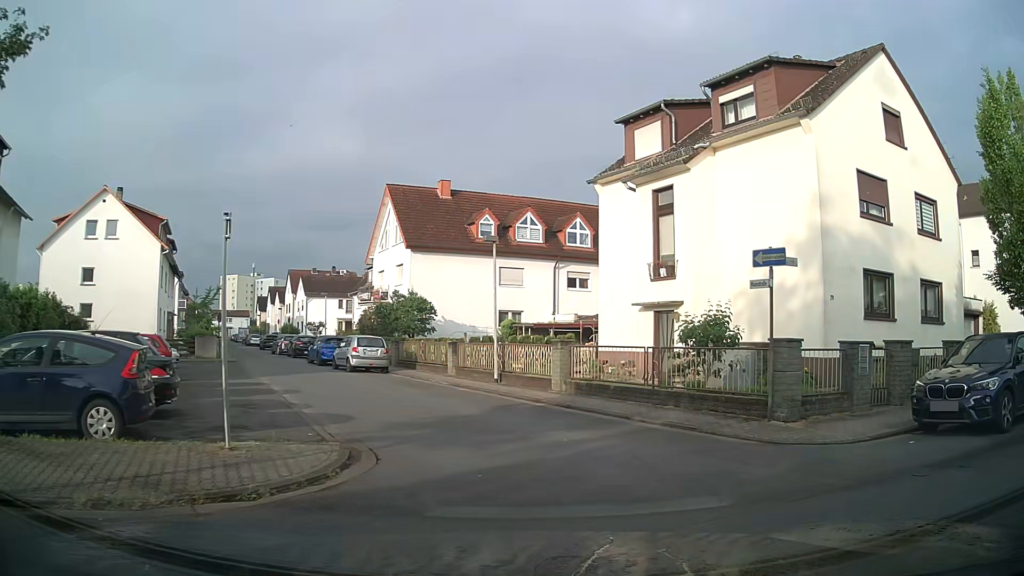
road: residential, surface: asphalt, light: Day
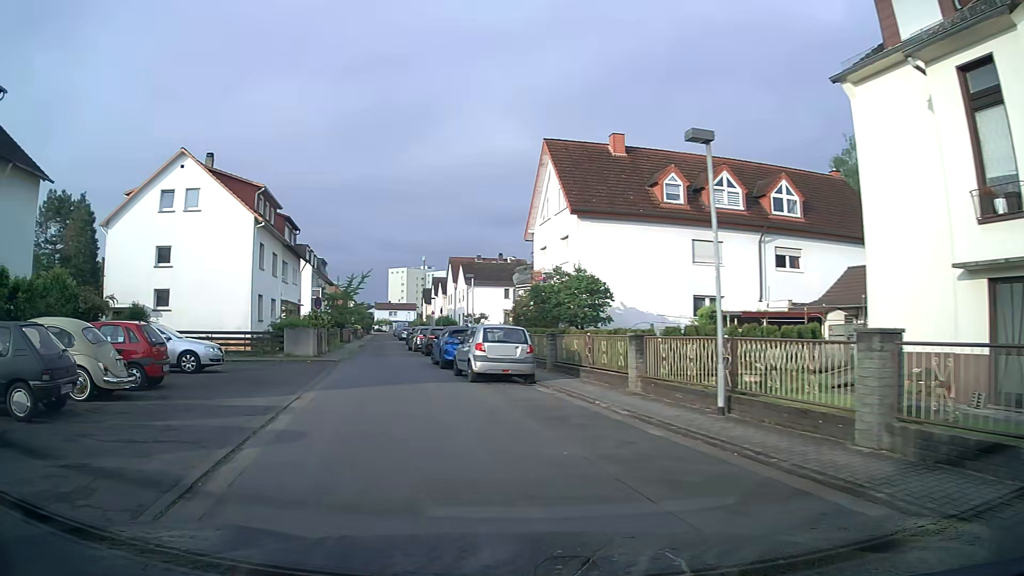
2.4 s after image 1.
(-0.5, +10.3) m; -16°
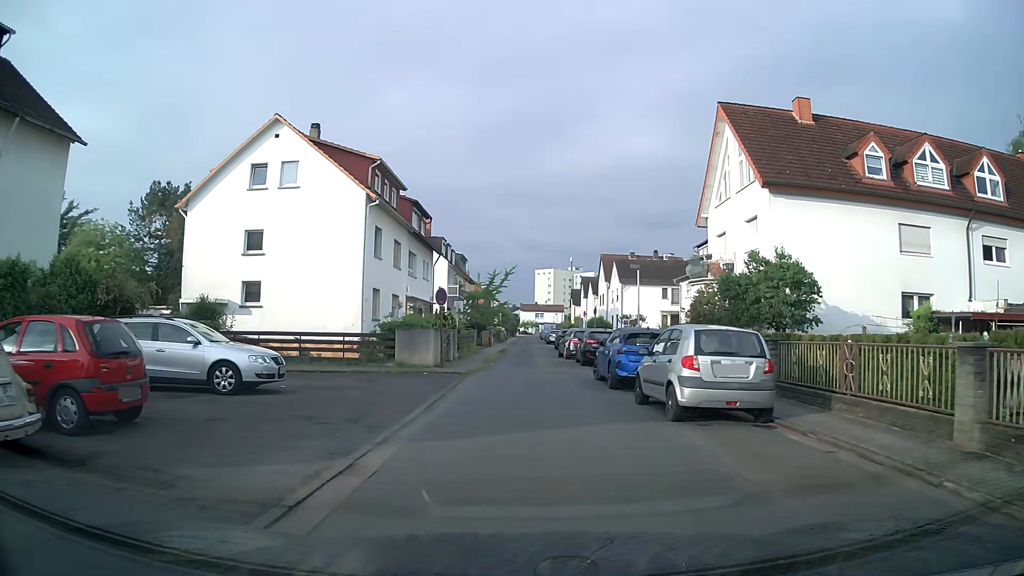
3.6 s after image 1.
(-0.9, +7.0) m; -11°
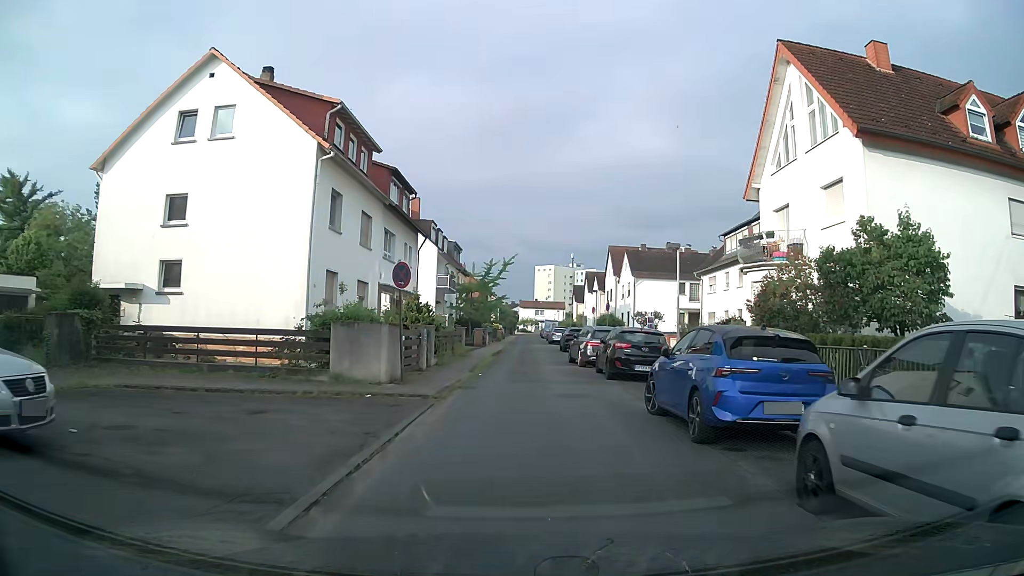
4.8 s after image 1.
(-0.1, +7.8) m; 0°
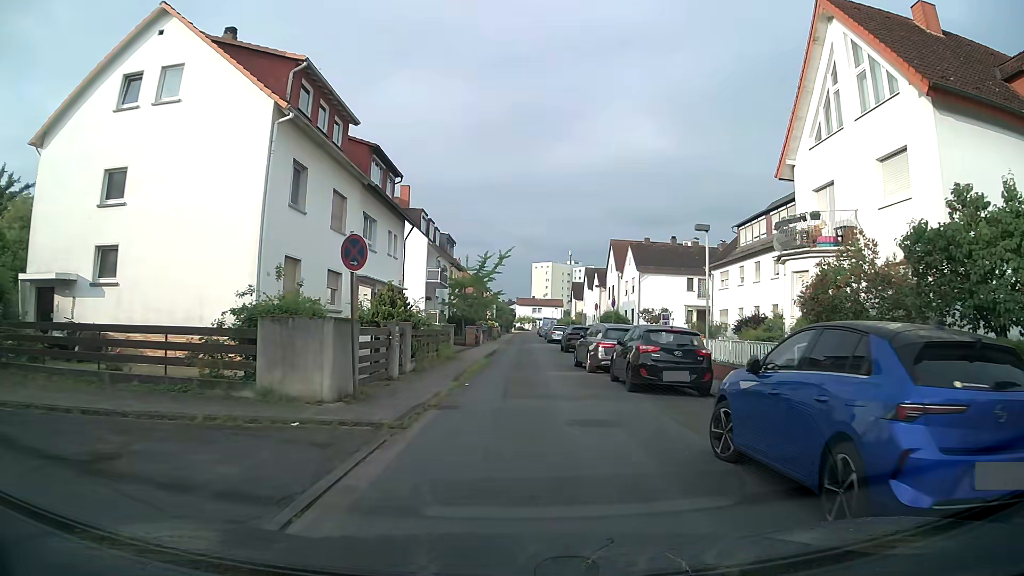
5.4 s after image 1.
(0.0, +4.0) m; 0°
